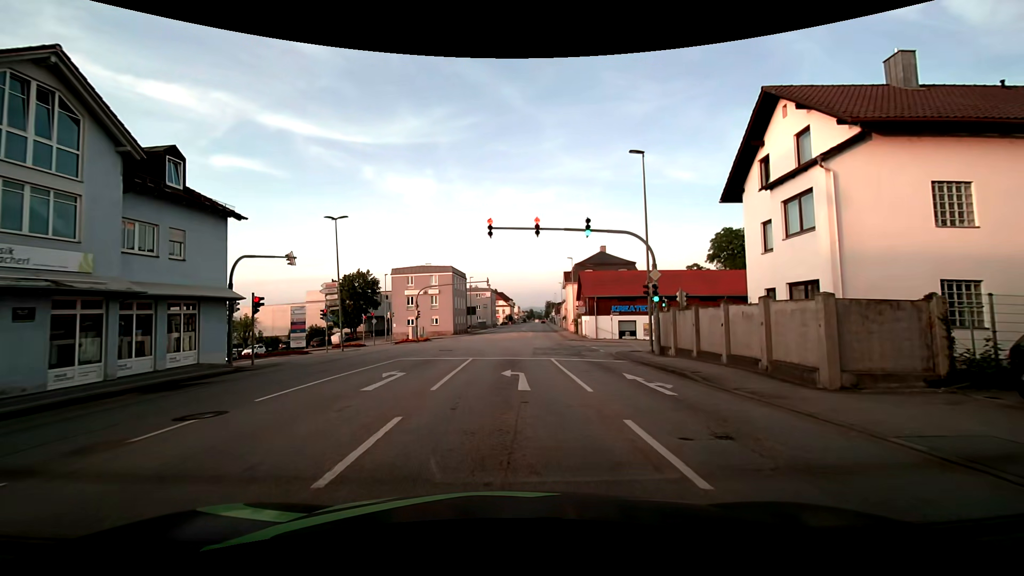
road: tertiary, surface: asphalt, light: Day
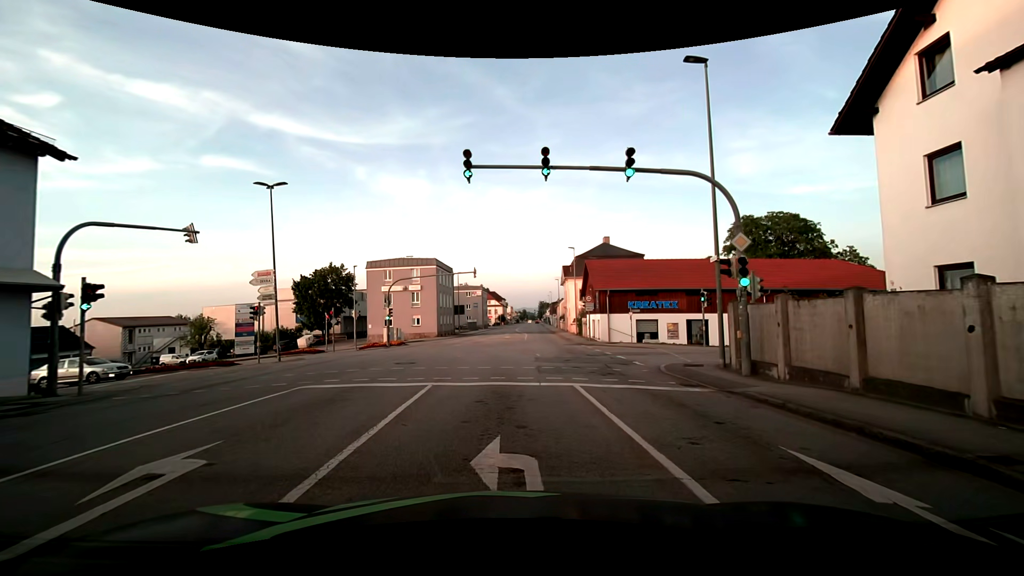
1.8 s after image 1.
(0.0, +8.9) m; +1°
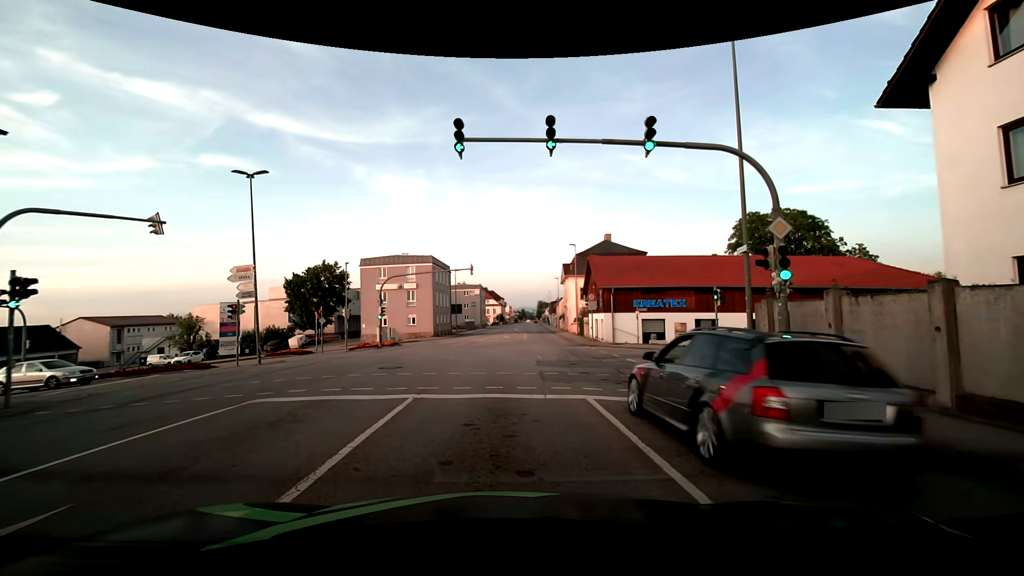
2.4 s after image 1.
(0.0, +2.0) m; -1°
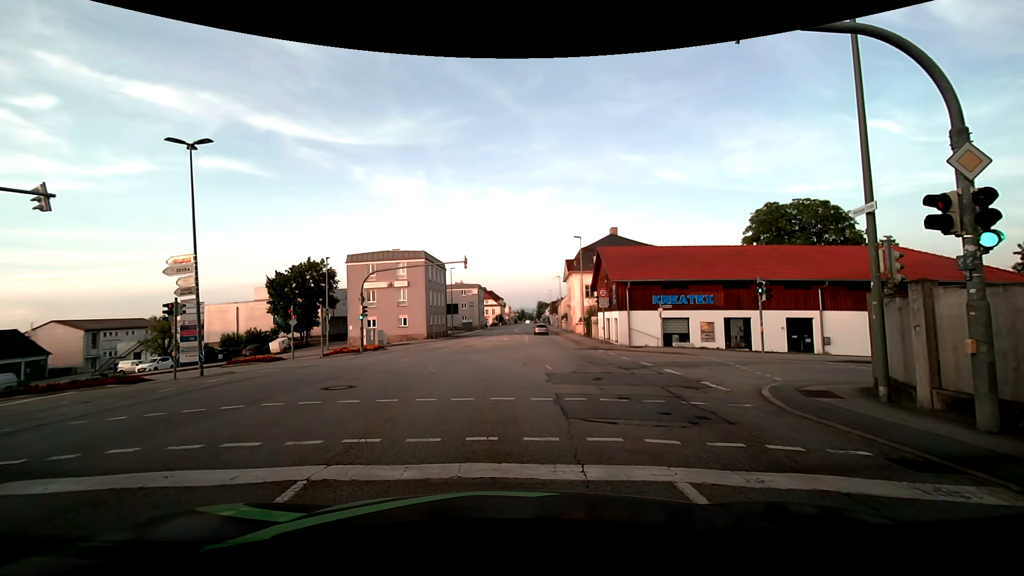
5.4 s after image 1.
(-0.1, +4.7) m; -2°
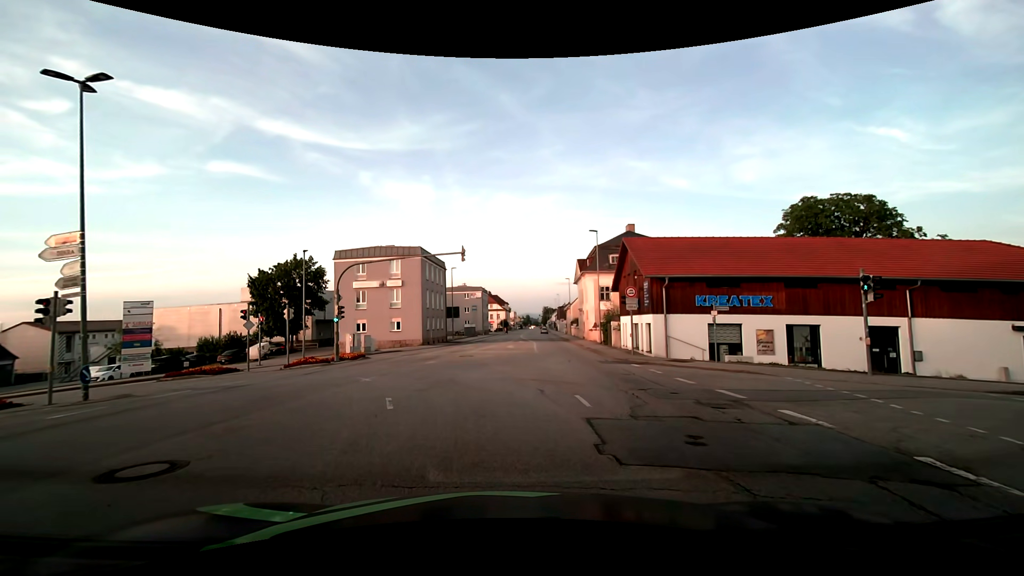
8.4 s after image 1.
(+0.3, +6.6) m; +2°
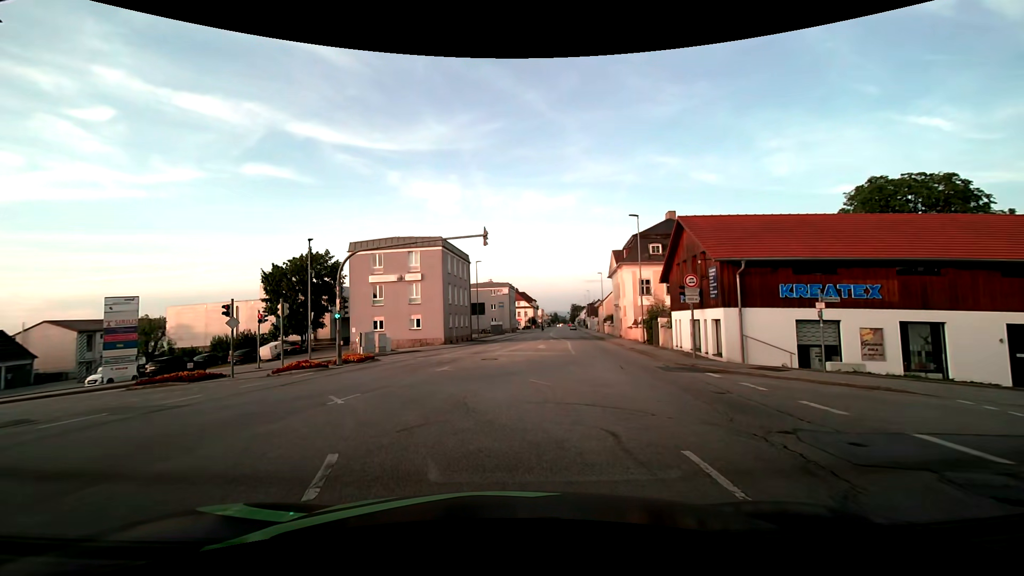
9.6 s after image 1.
(-0.1, +4.9) m; -4°
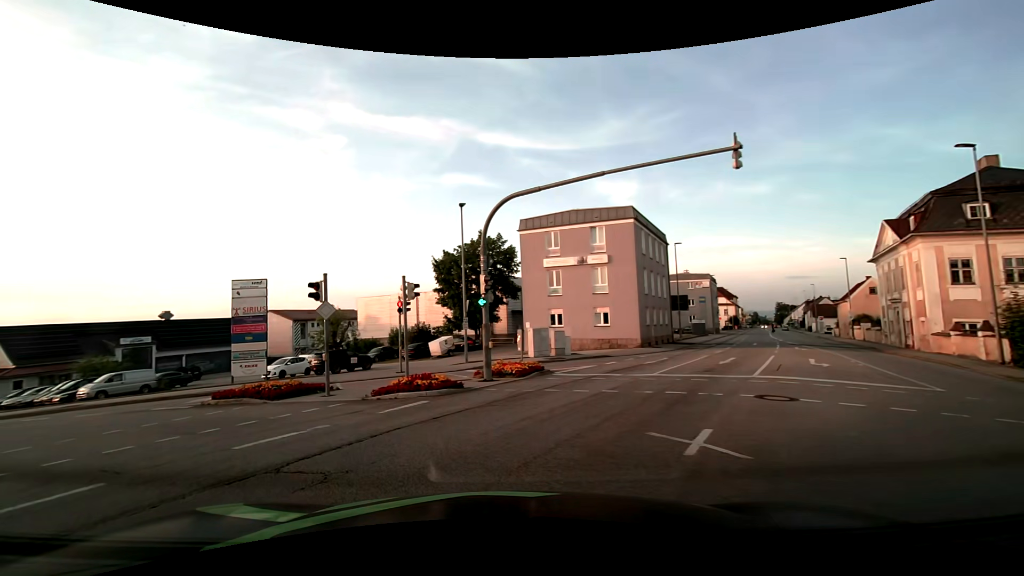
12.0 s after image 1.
(-1.4, +10.8) m; -21°
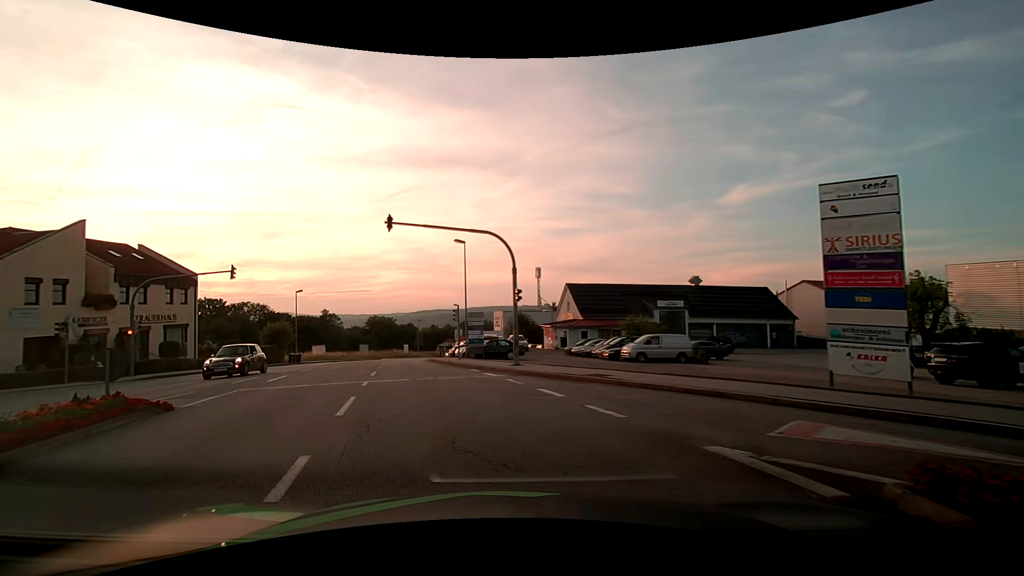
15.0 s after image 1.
(-5.8, +11.2) m; -54°
(-1, +10) (-3, +20) (-5, +30) (-7, +39) (-8, +49) (-10, +59) (-10, +69) (-10, +79) (-9, +89) (-8, +99) m
